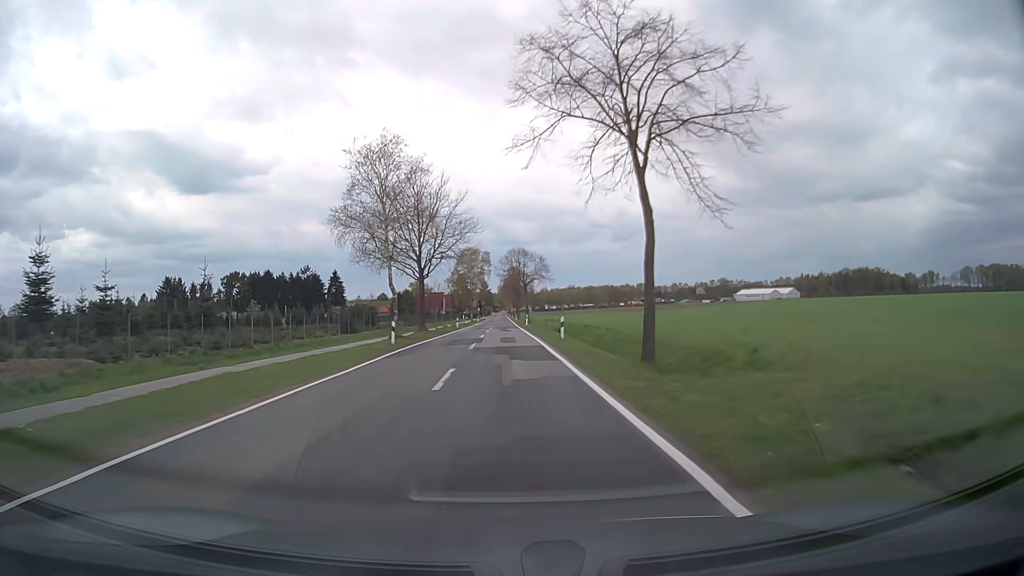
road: secondary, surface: asphalt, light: Day
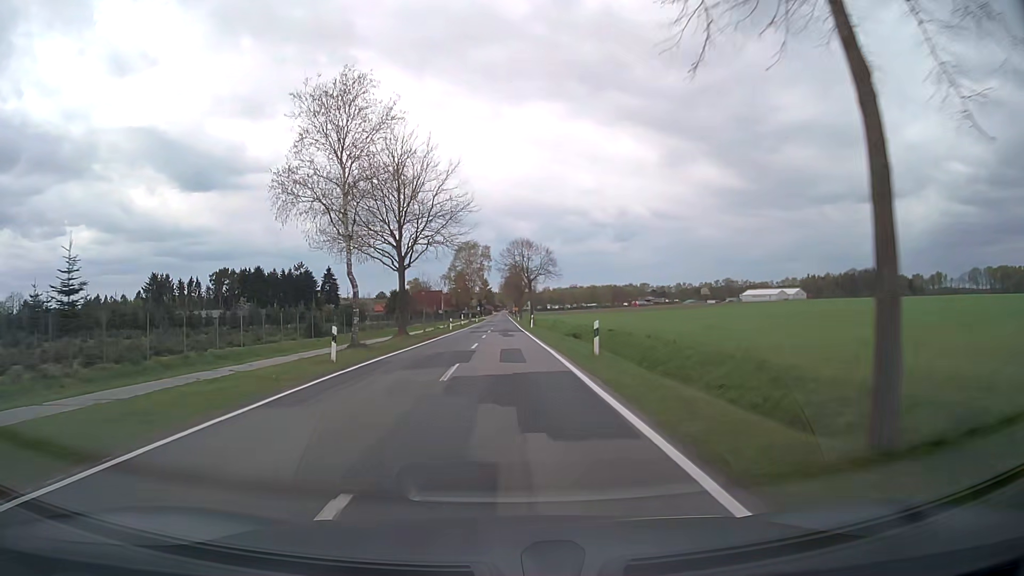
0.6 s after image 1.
(0.0, +10.7) m; 0°
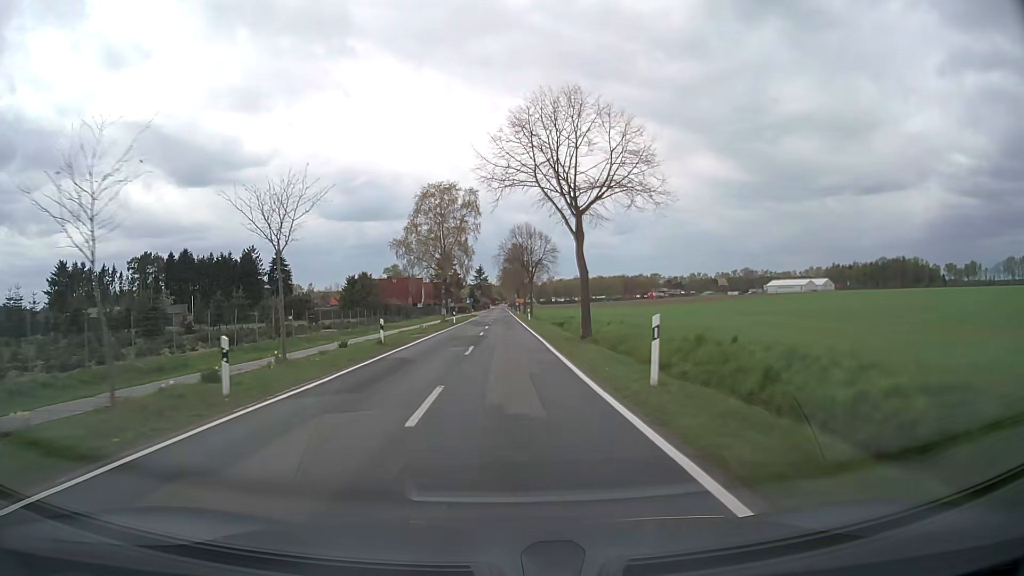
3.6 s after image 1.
(-0.1, +52.7) m; 0°
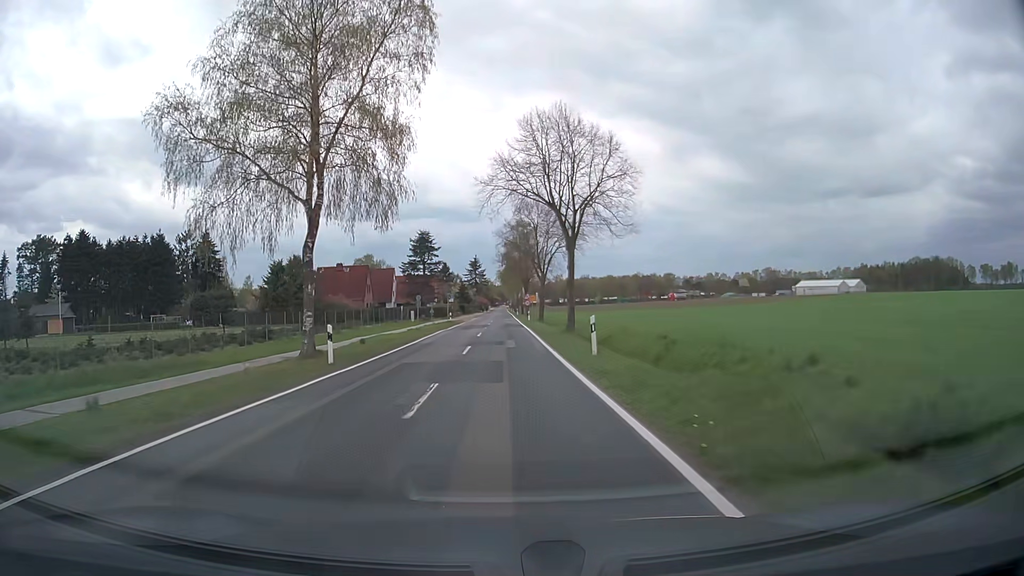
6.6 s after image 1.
(-0.2, +47.3) m; 0°
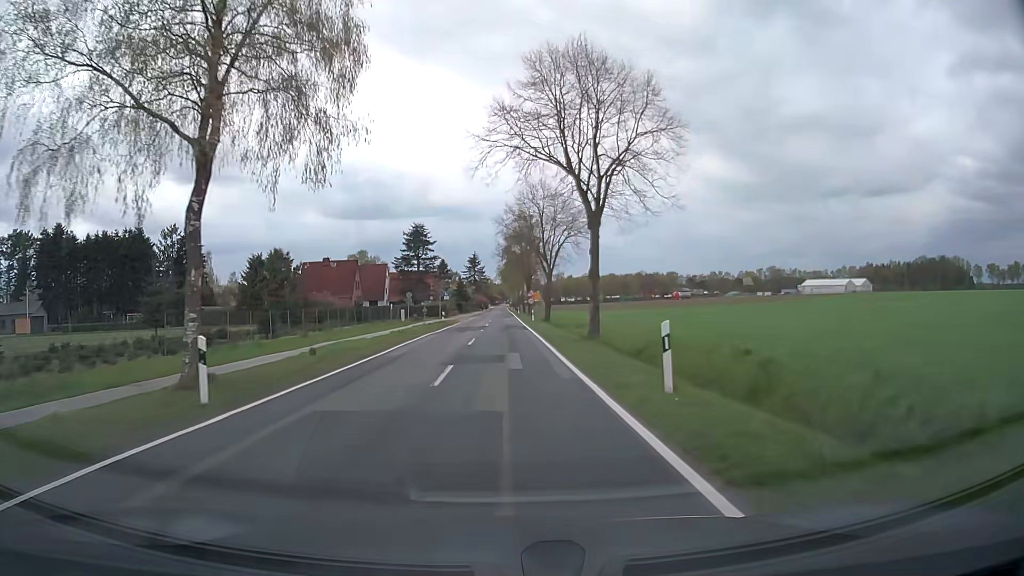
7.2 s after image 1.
(0.0, +8.3) m; 0°
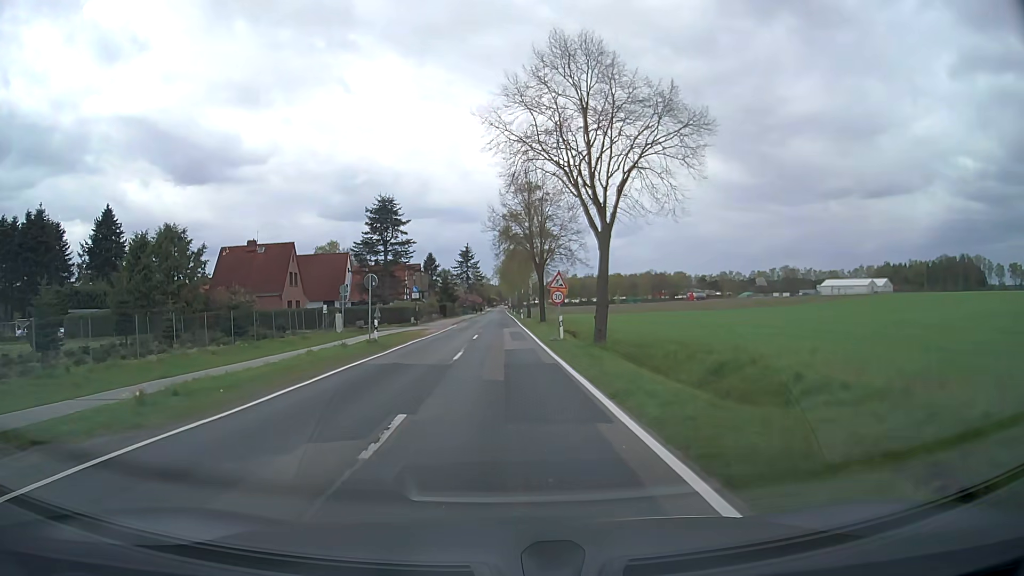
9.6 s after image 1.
(+0.1, +29.3) m; 0°
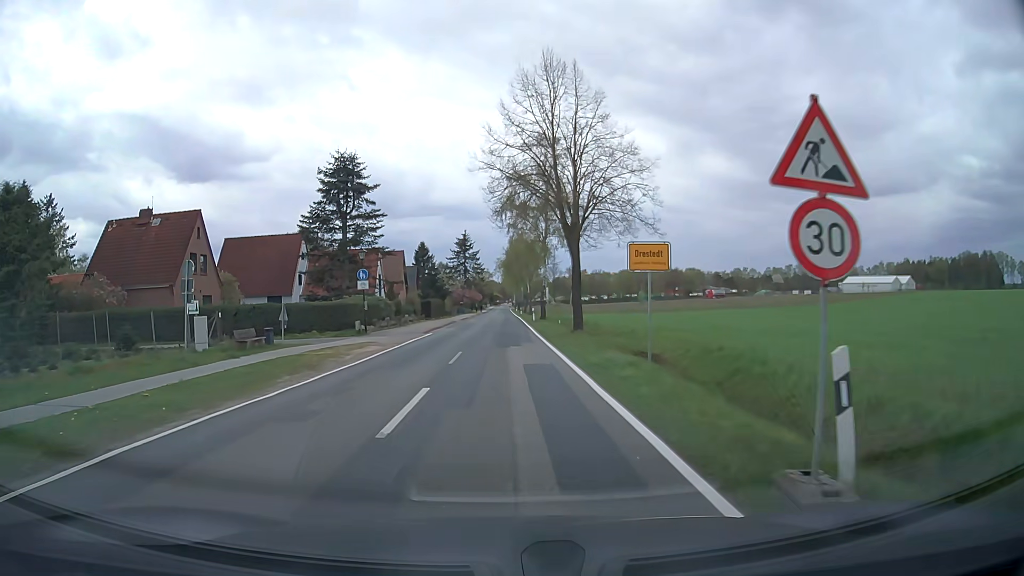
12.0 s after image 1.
(0.0, +22.9) m; 0°
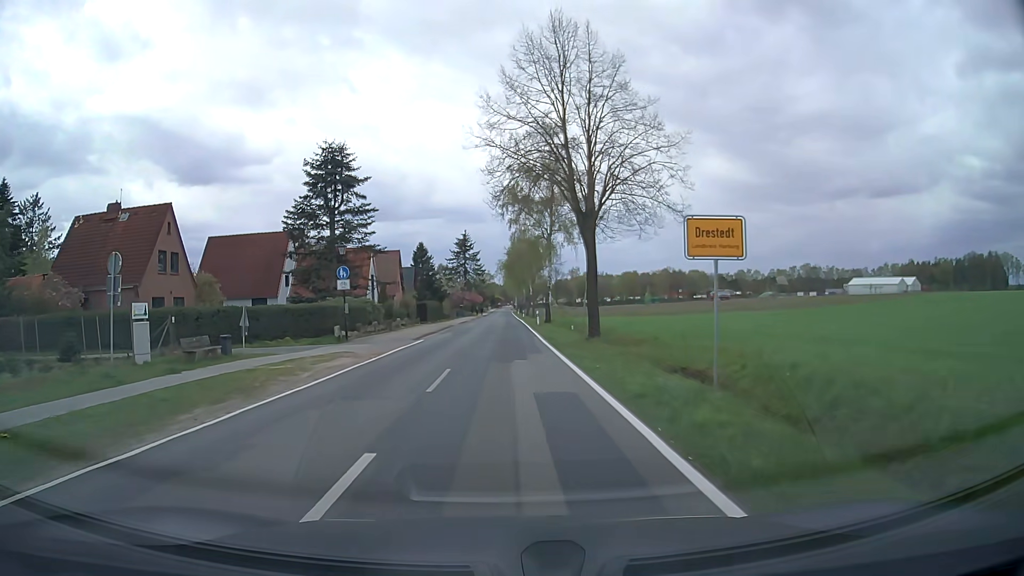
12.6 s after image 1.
(0.0, +4.7) m; 0°
